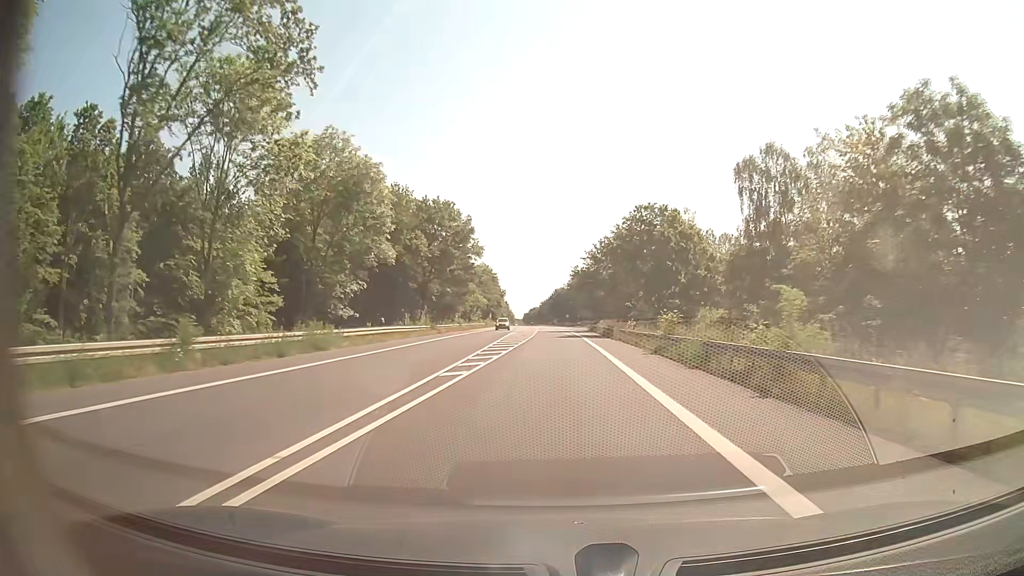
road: secondary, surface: asphalt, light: Day
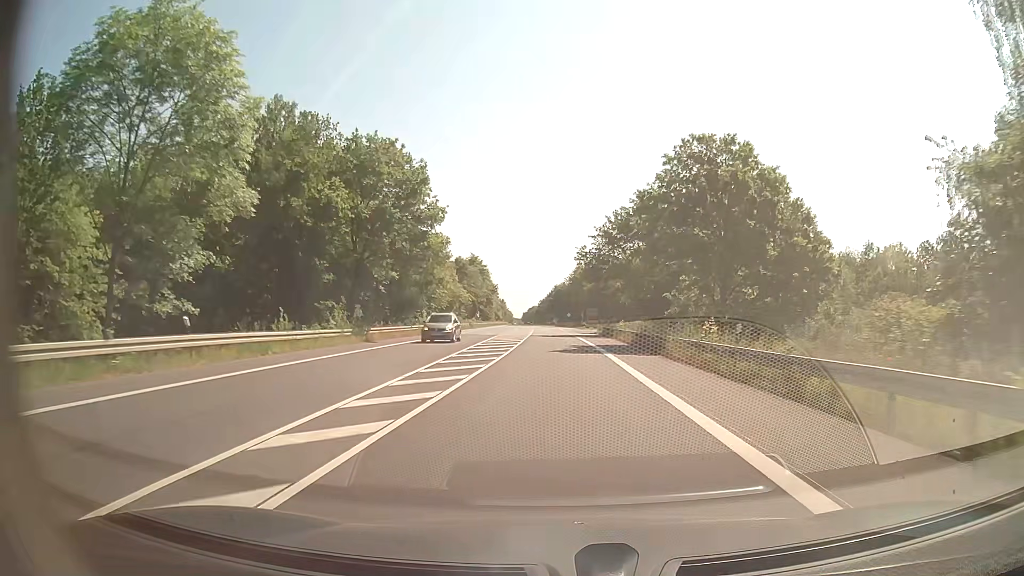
(0.0, +22.4) m; 0°
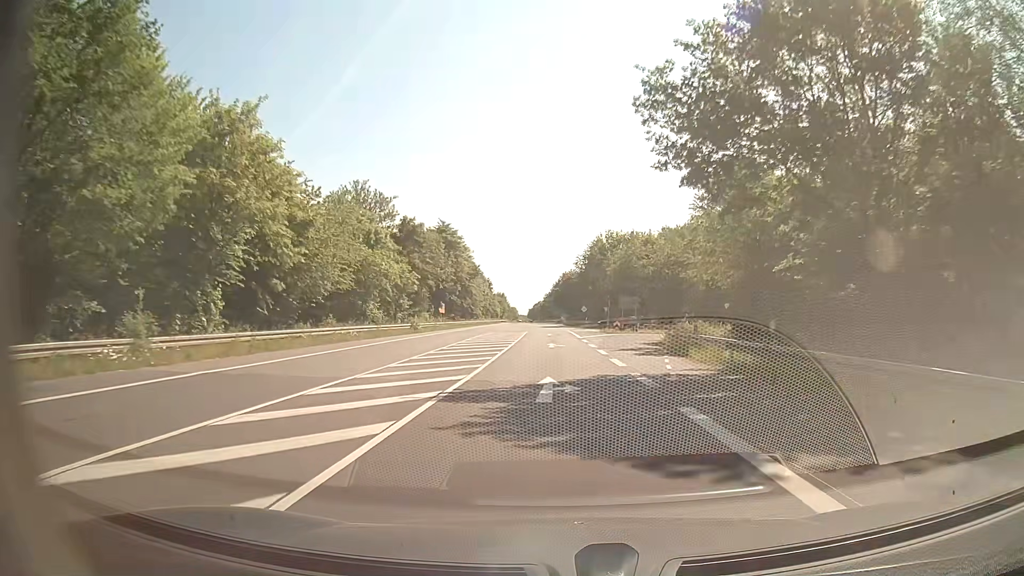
(-0.1, +45.0) m; 0°
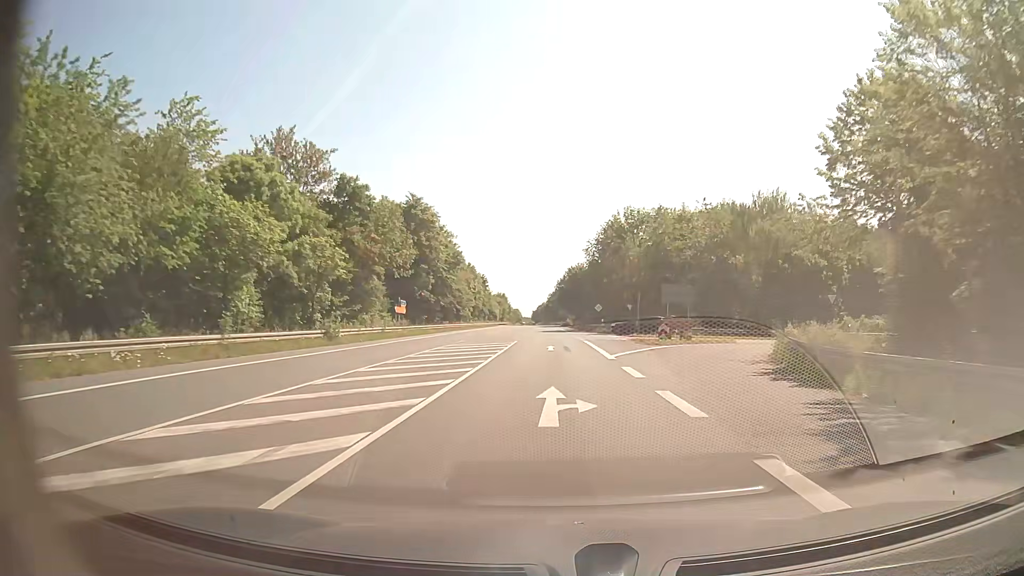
(-0.2, +22.6) m; -1°
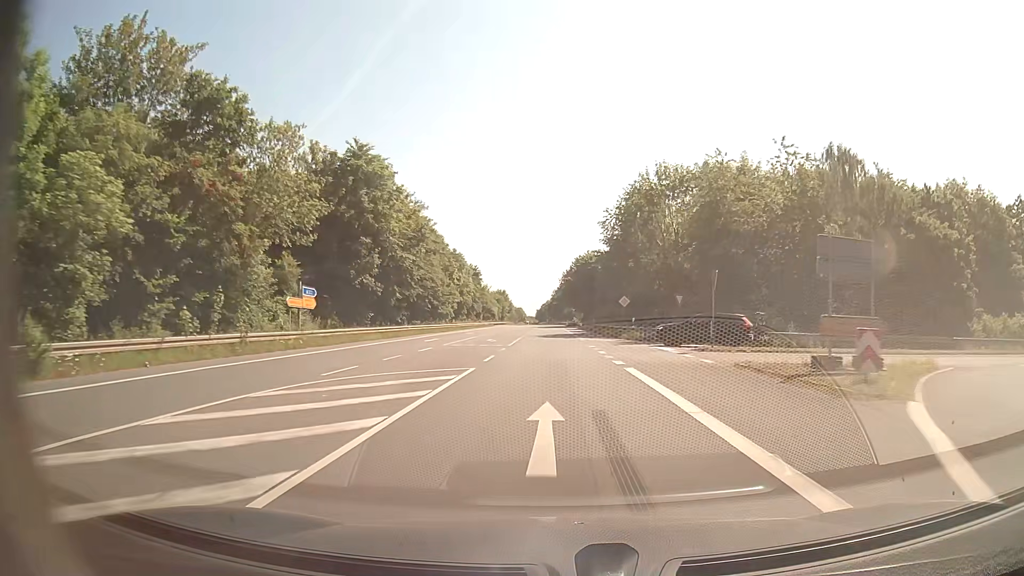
(+0.2, +22.5) m; 0°
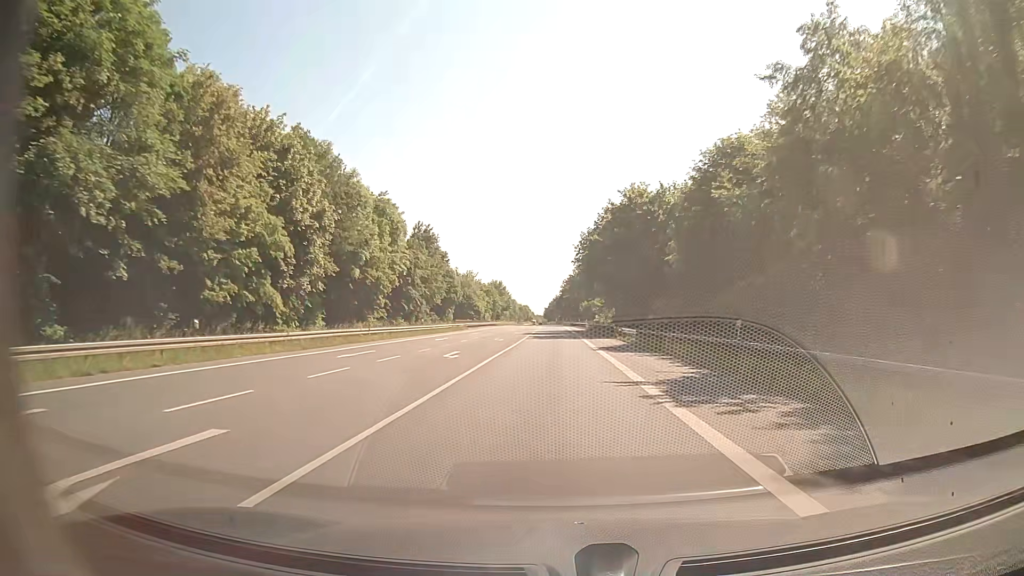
(-0.2, +55.8) m; -1°
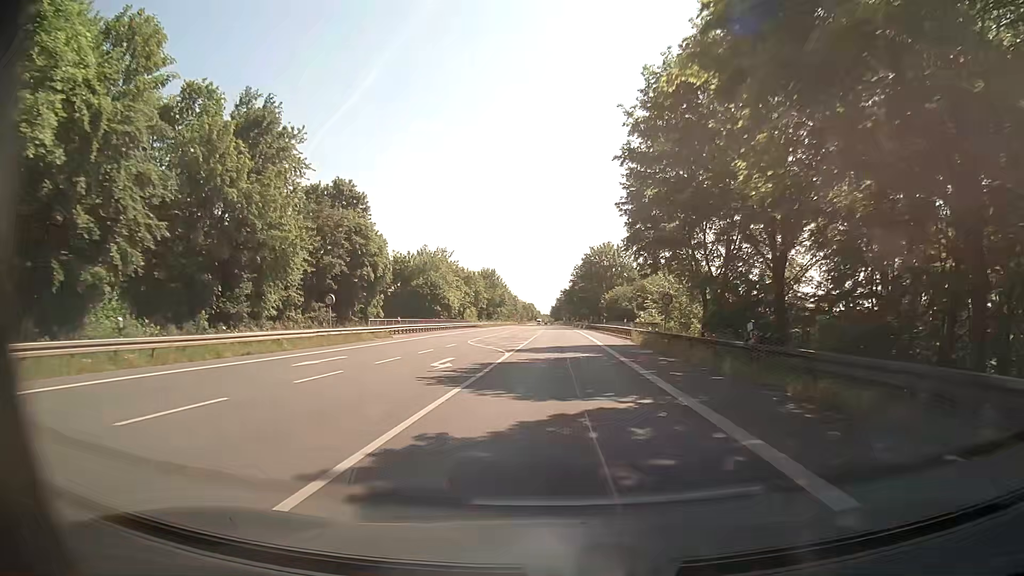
(-0.3, +44.8) m; 0°
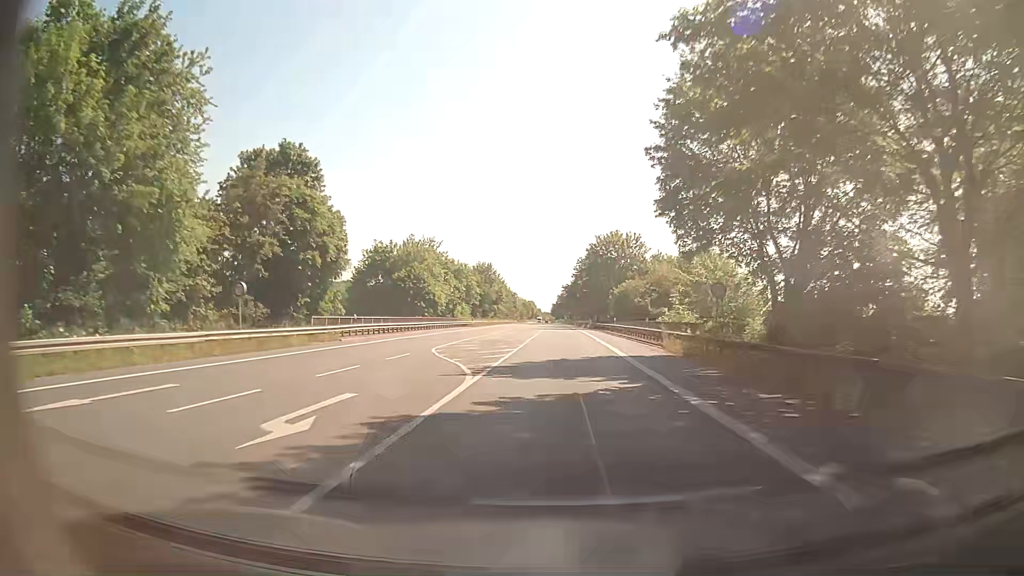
(-0.1, +11.2) m; -1°
(0, +10) (0, +20) (0, +30) (0, +40) (0, +50) (0, +60) (0, +70) (0, +80) (0, +90) (0, +100) m
